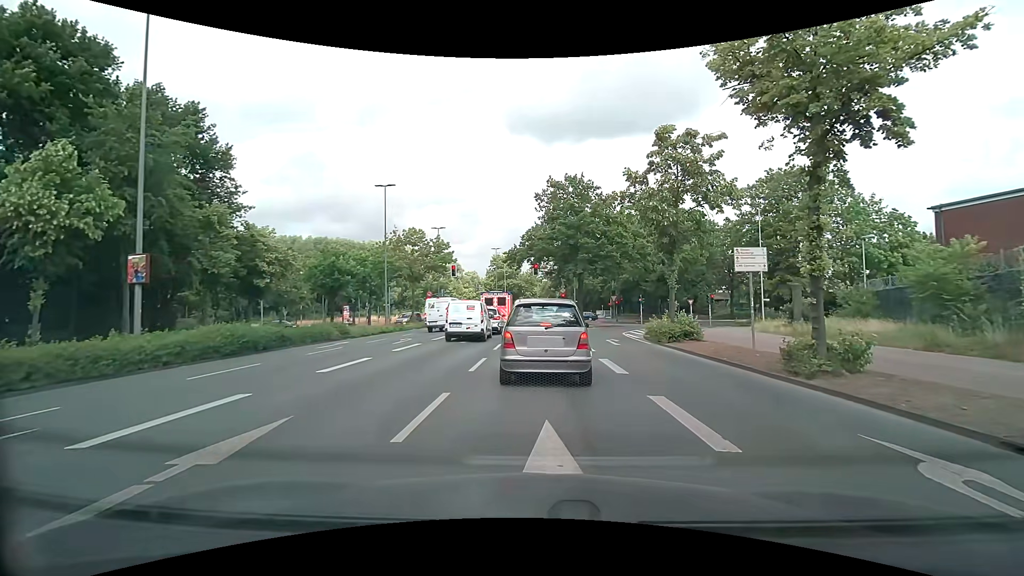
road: primary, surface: asphalt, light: Day
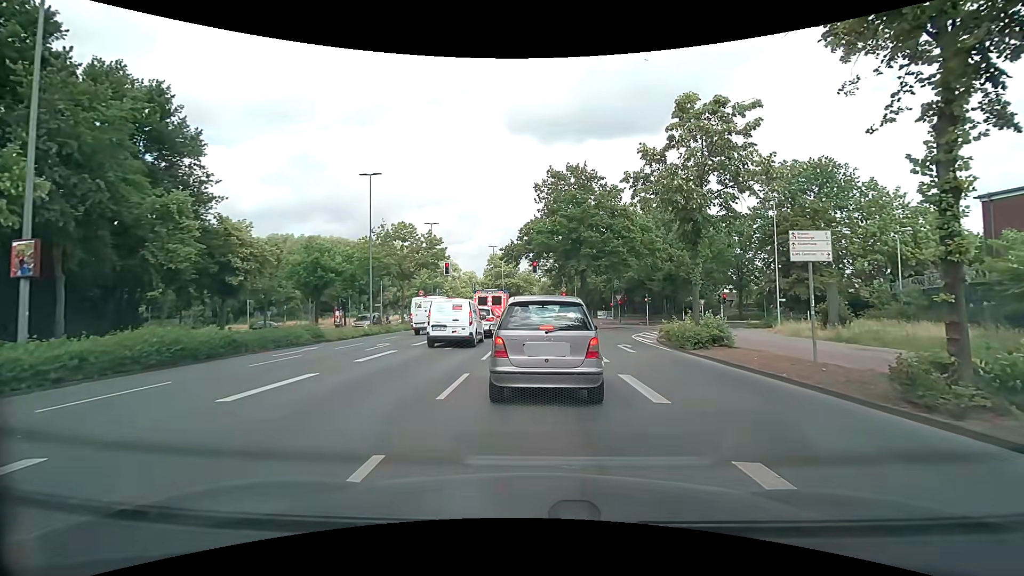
(0.0, +3.4) m; 0°
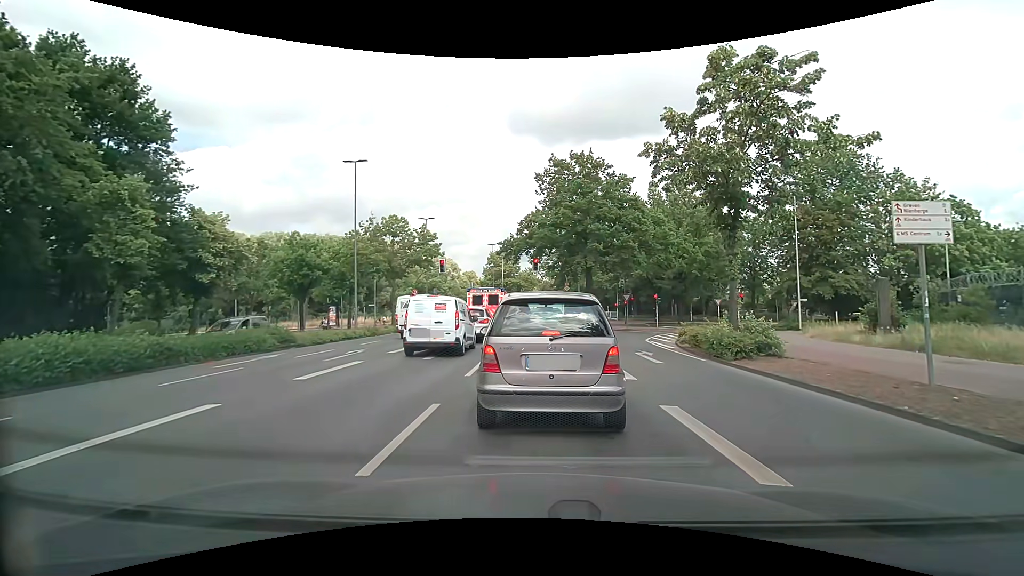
(0.0, +3.3) m; 0°
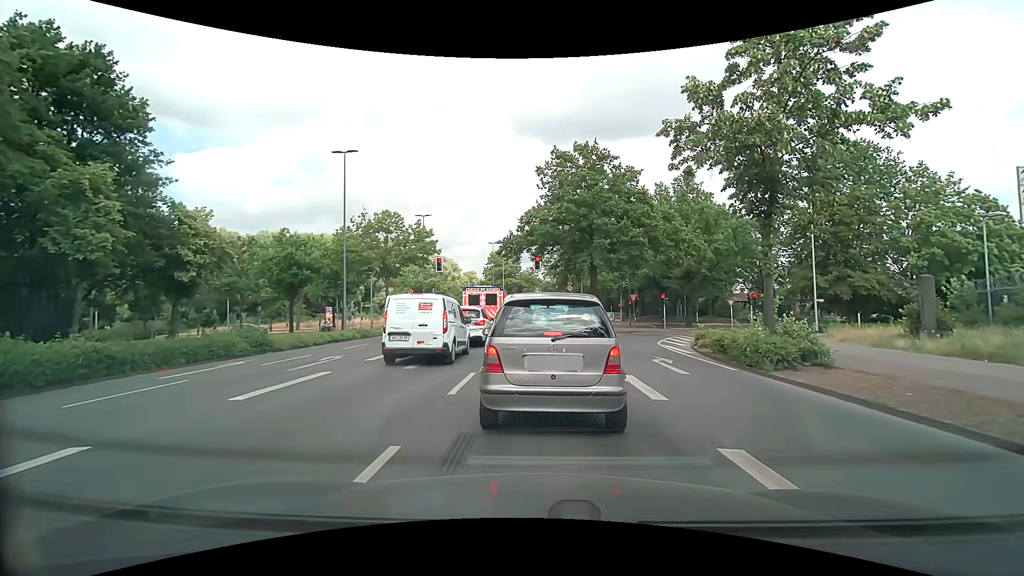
(0.0, +2.2) m; 0°
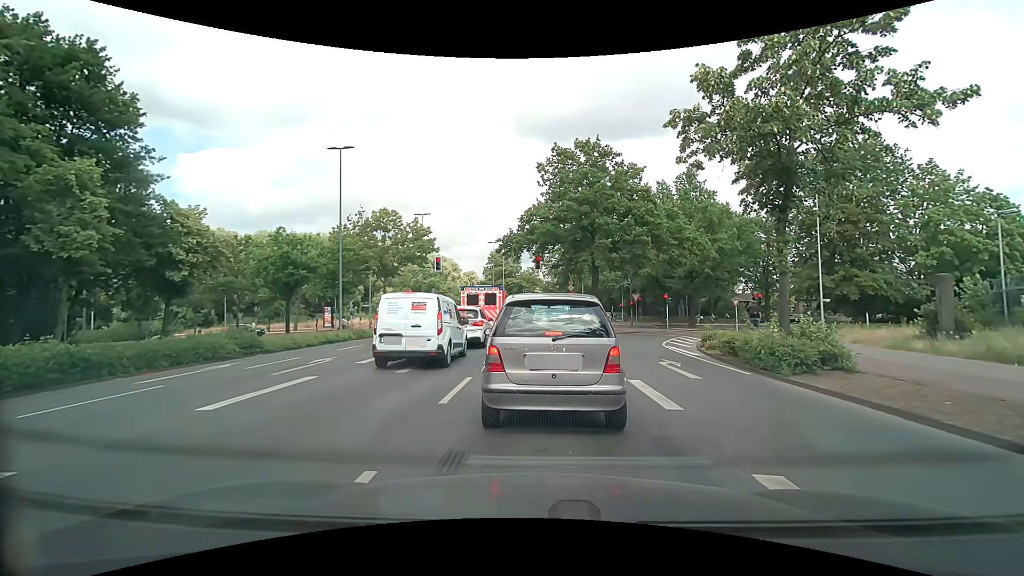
(0.0, +0.8) m; 0°
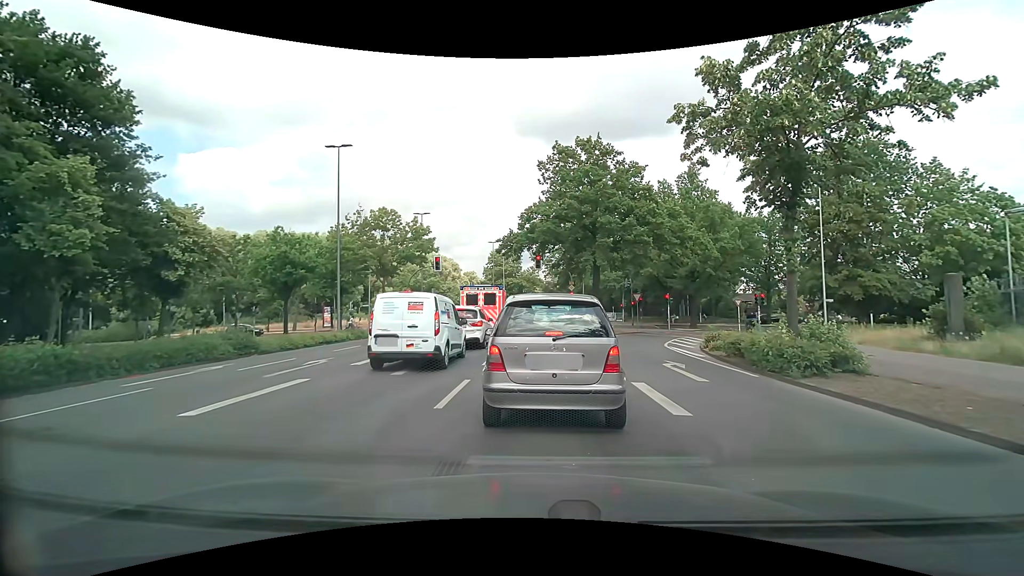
(0.0, +0.4) m; 0°
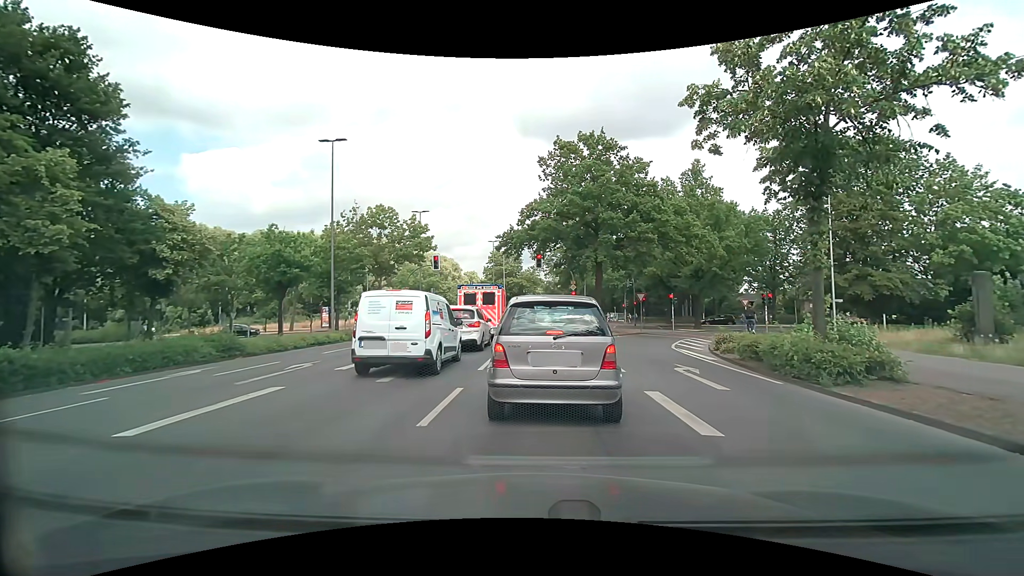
(0.0, +1.1) m; 0°
